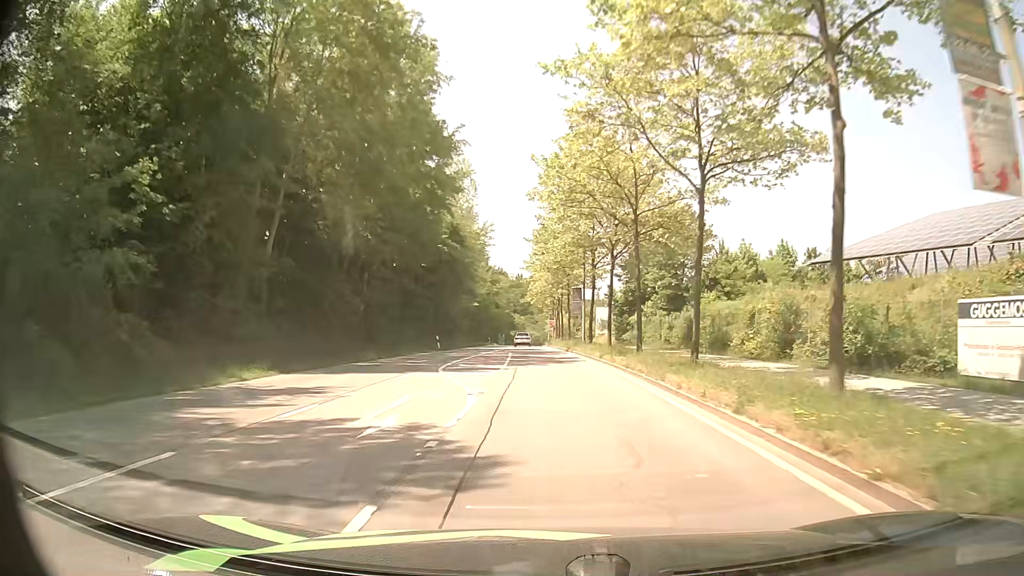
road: secondary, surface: asphalt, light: Day
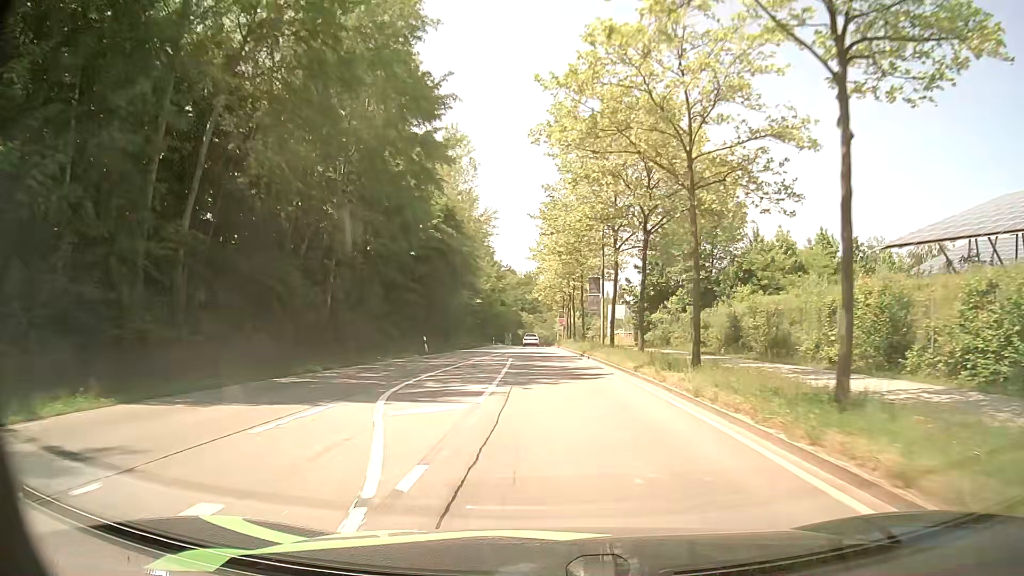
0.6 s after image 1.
(0.0, +8.3) m; 0°
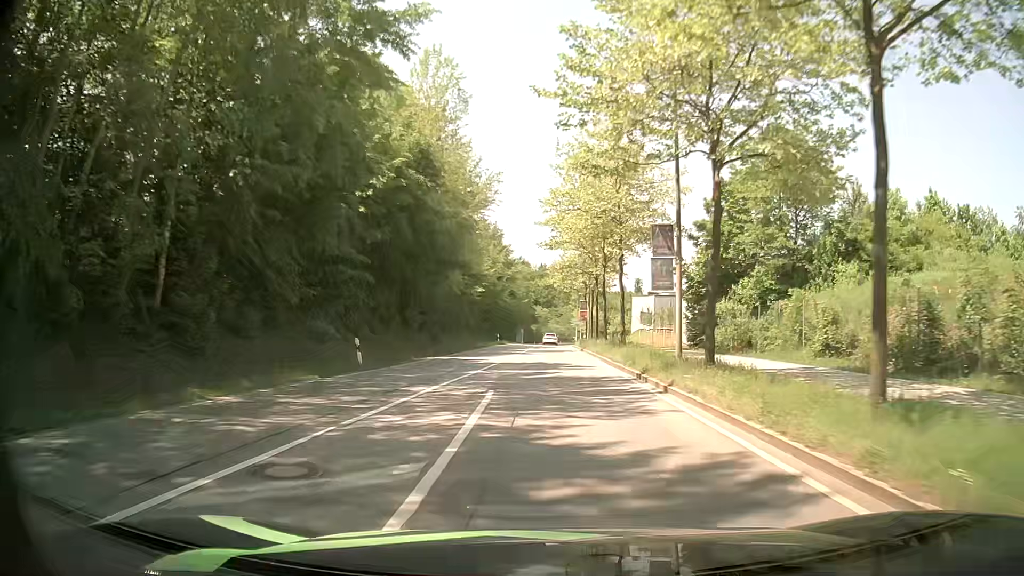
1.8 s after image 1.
(-0.3, +17.1) m; -1°
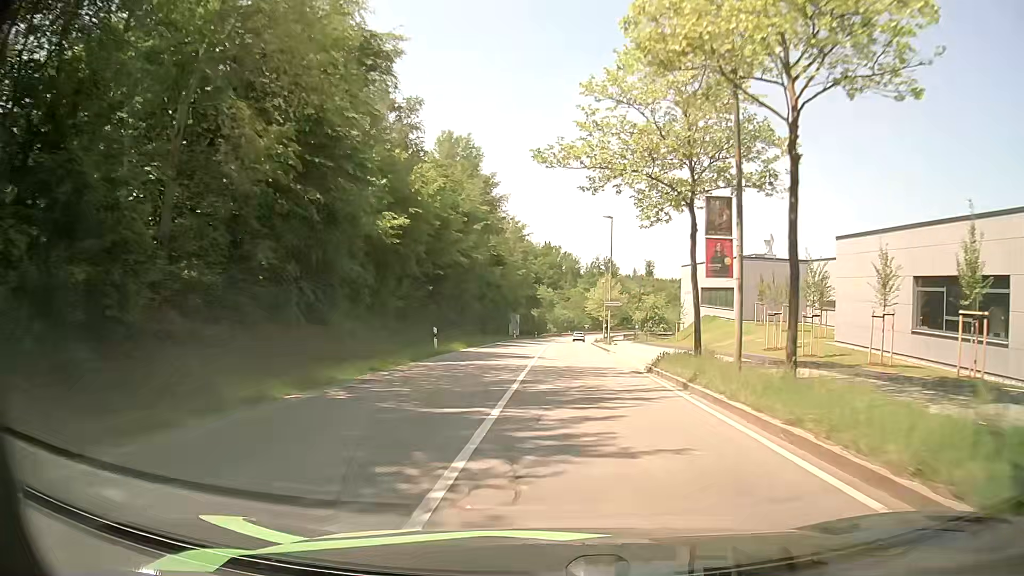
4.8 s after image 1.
(-0.6, +44.2) m; -1°
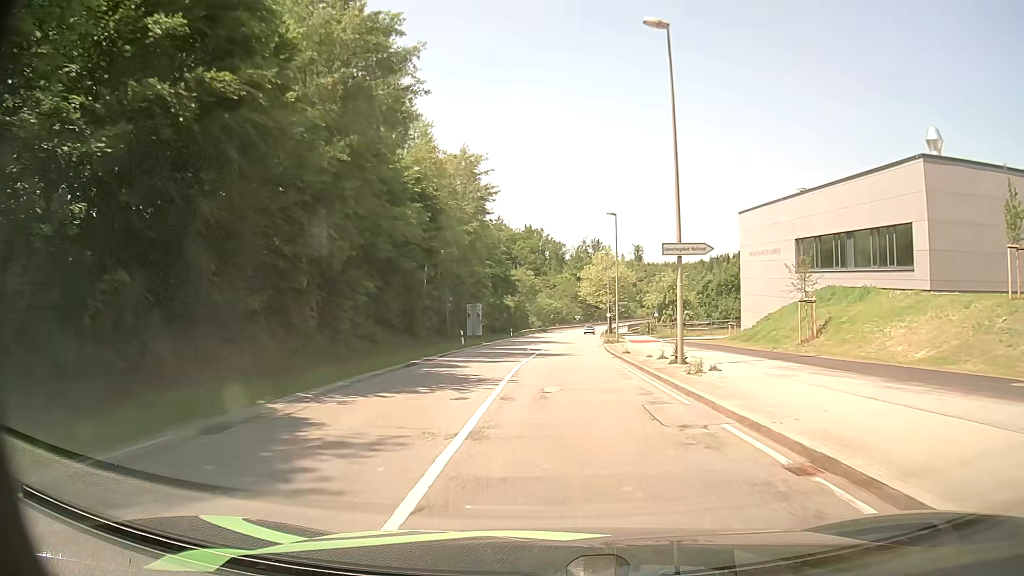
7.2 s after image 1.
(+0.7, +35.1) m; +2°
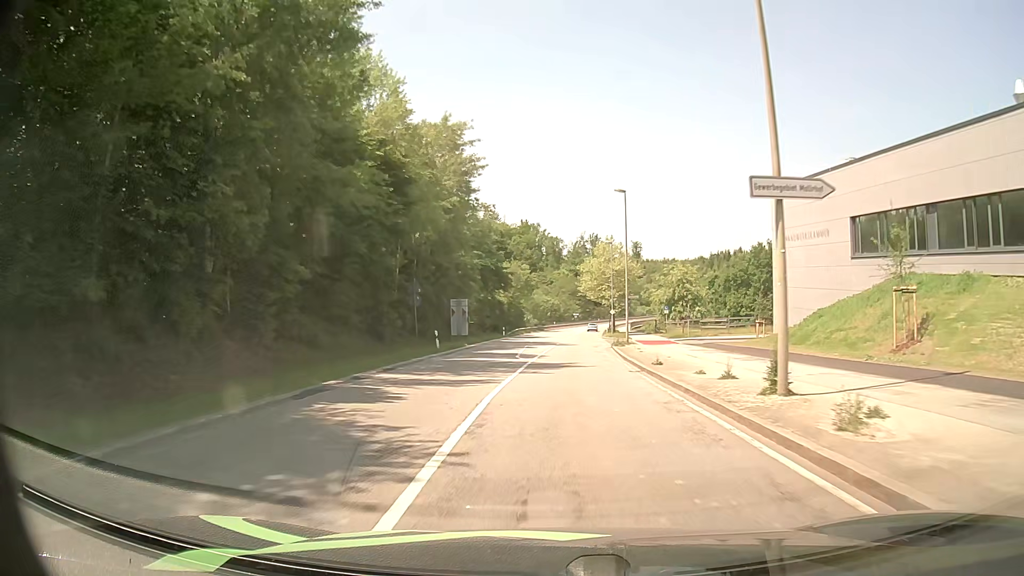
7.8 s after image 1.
(0.0, +8.8) m; 0°
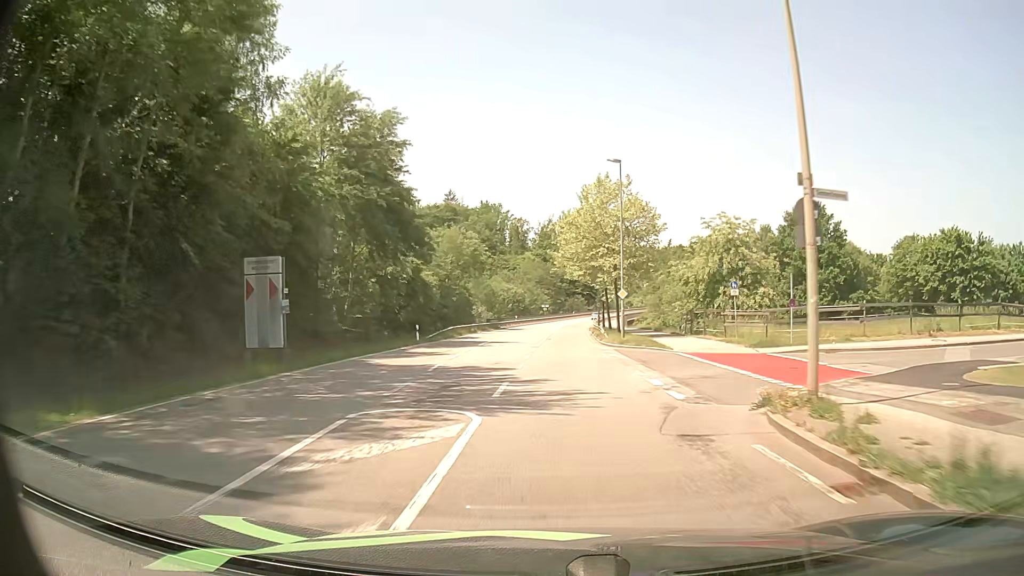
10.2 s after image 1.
(+0.8, +35.4) m; +3°
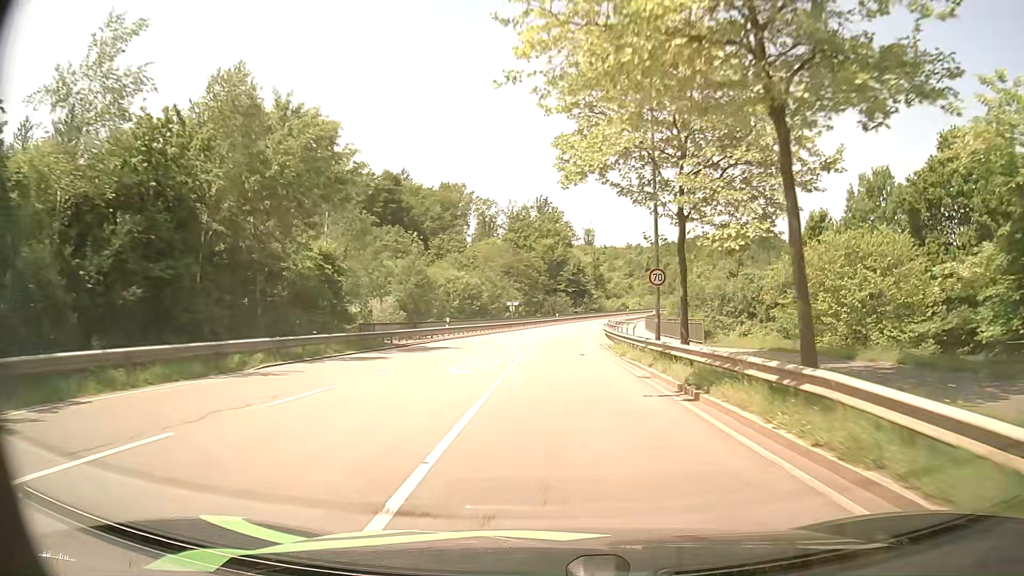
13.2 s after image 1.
(+0.5, +46.0) m; +2°
(0, +10) (0, +20) (+1, +30) (+1, +40) (+2, +50) (+2, +60) (+3, +70) (+5, +80) (+7, +90) (+9, +99) m
